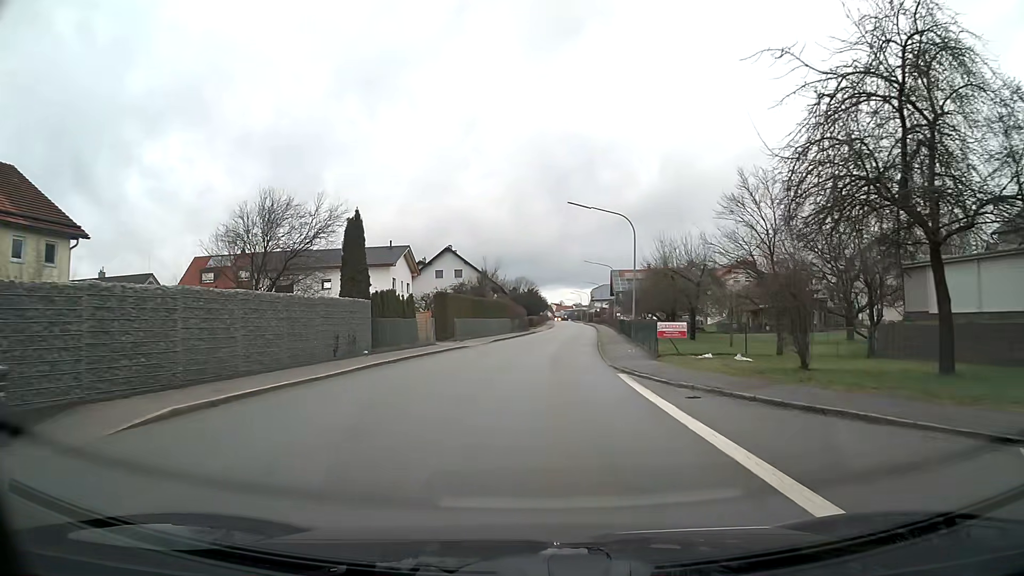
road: tertiary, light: Day
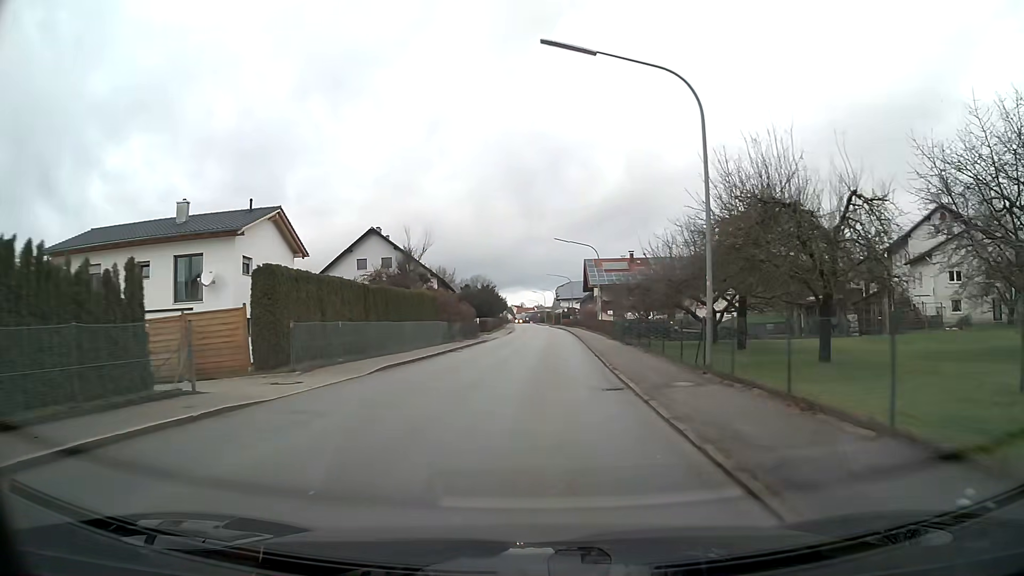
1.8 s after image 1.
(+0.6, +22.3) m; +3°
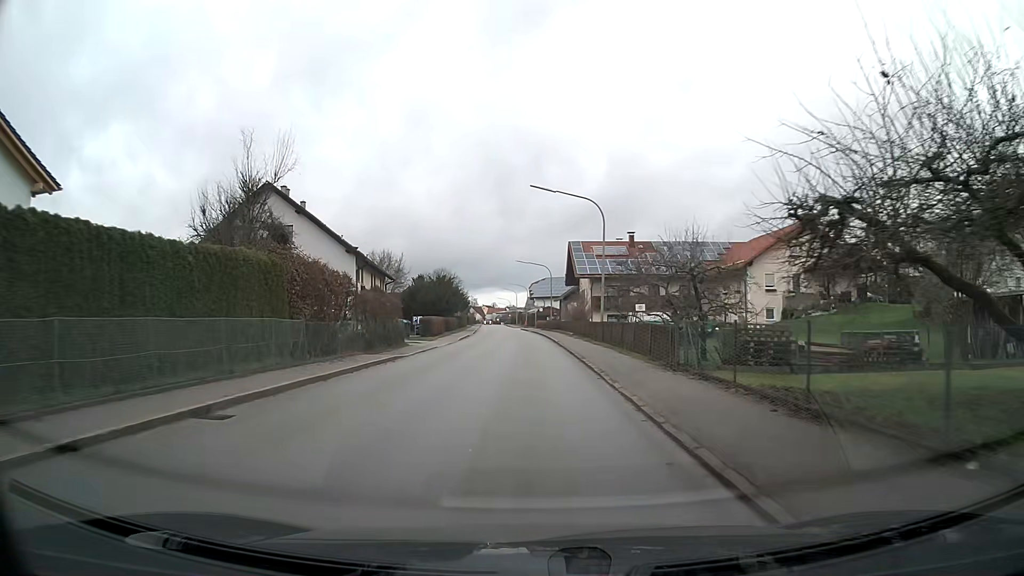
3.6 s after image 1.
(+0.5, +22.2) m; +2°
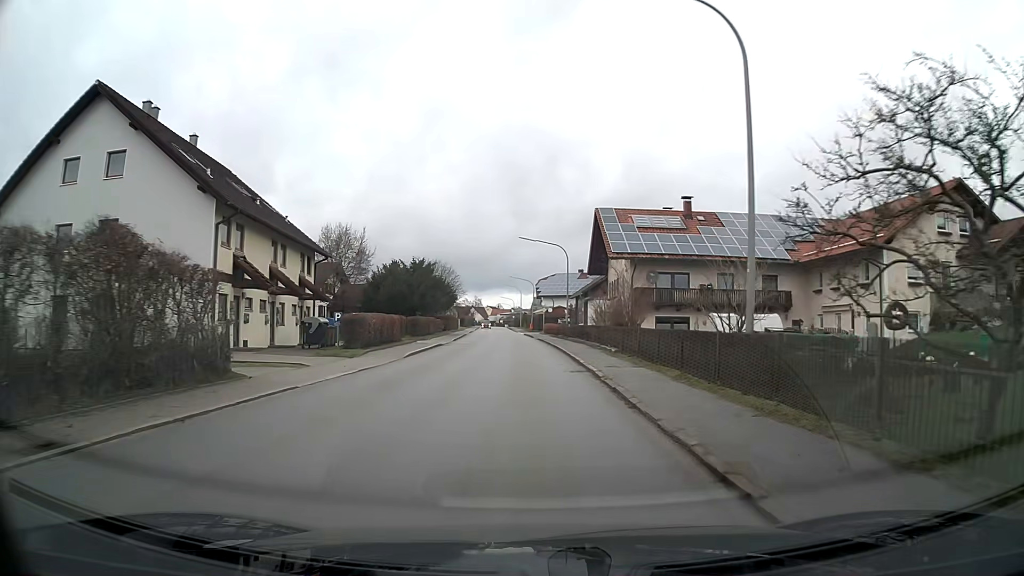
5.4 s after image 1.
(-0.1, +22.1) m; -1°
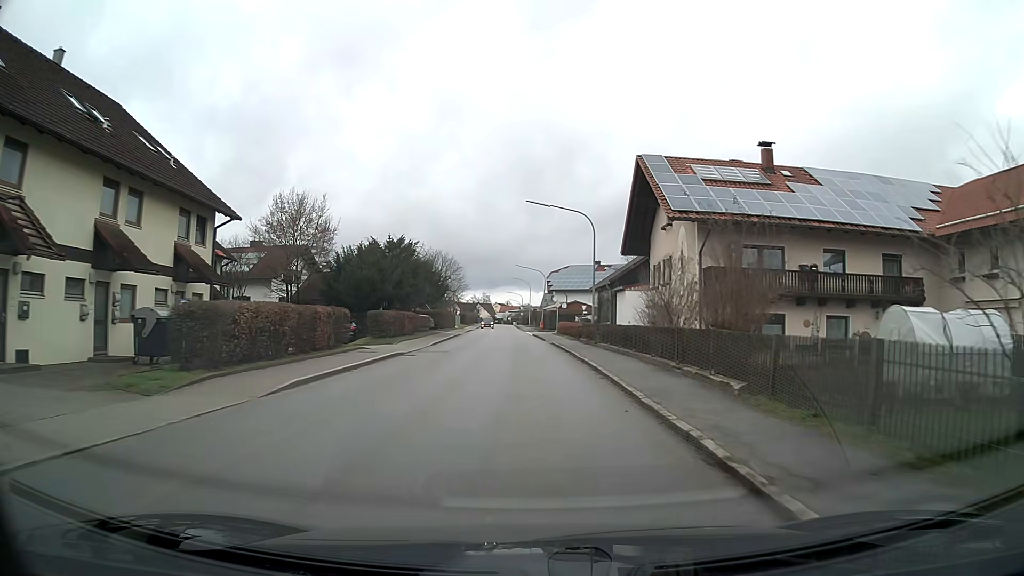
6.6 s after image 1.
(-0.1, +14.7) m; -1°
(0, +10) (0, +20) (0, +30) (-1, +40) (-1, +50) (-1, +60) (-2, +70) (-2, +80) (-3, +90) (-3, +100) m
